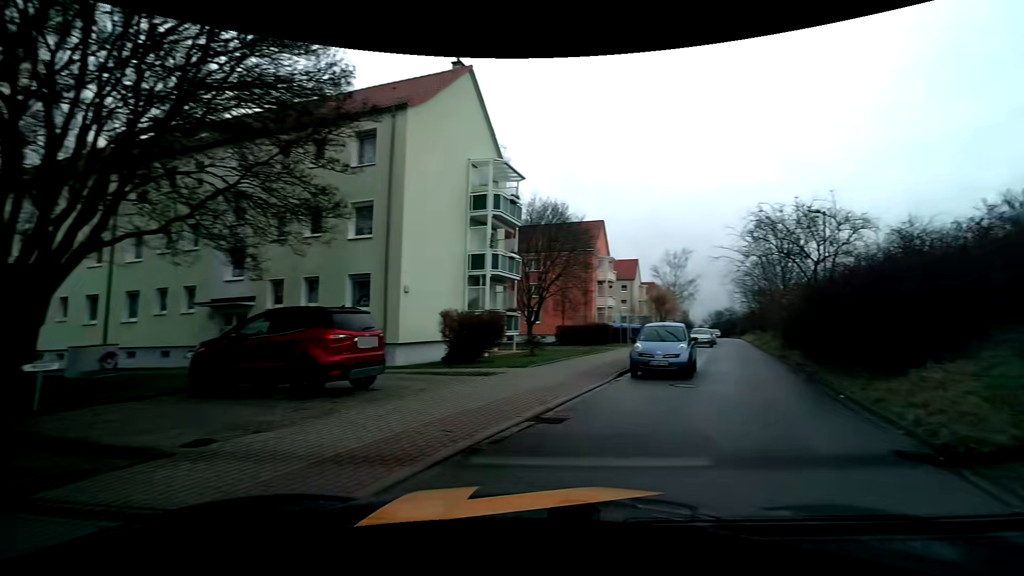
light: Day
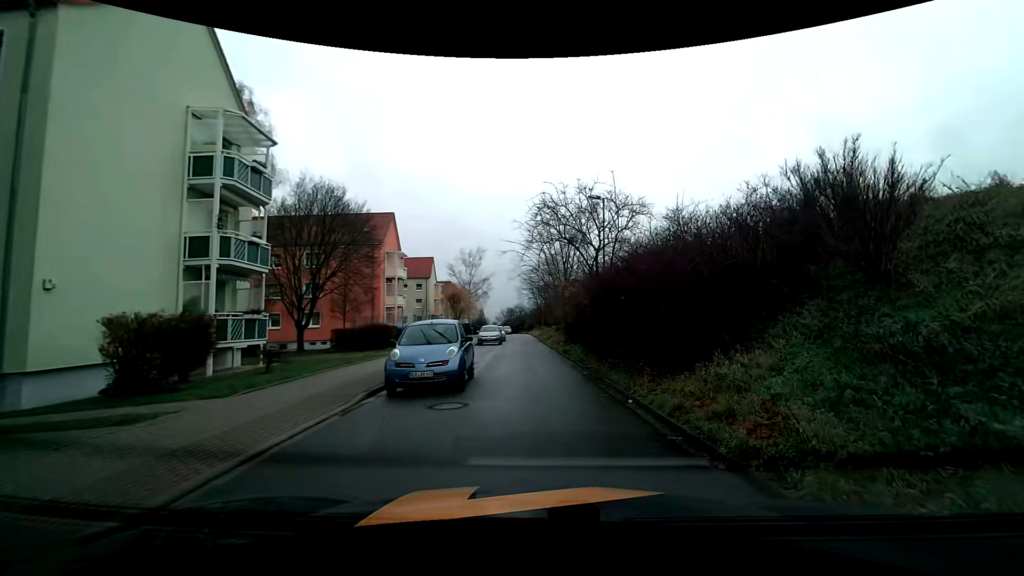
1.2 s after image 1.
(+1.0, +3.9) m; +23°
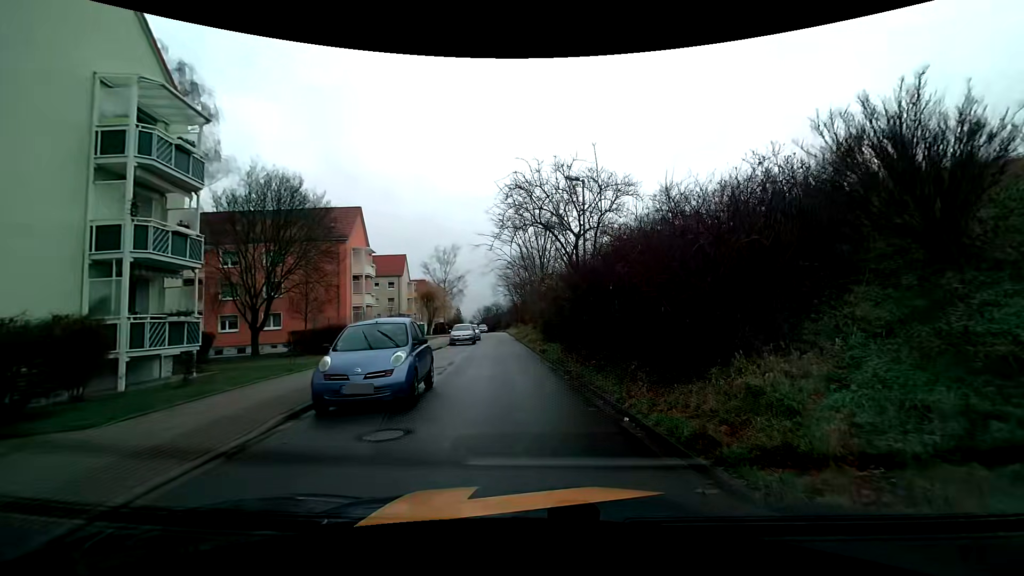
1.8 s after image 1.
(0.0, +2.2) m; +2°
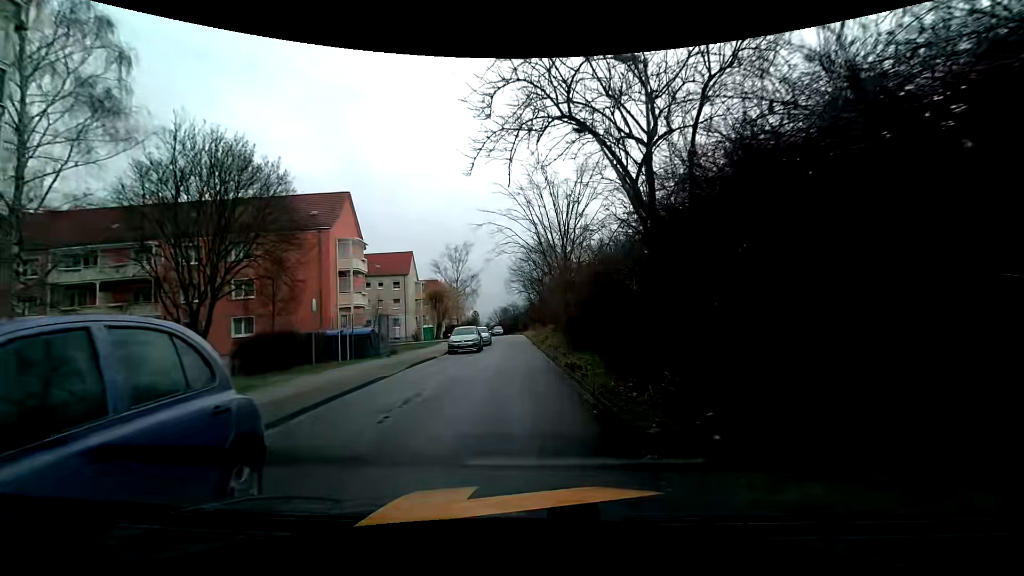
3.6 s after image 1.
(-0.1, +7.8) m; -3°
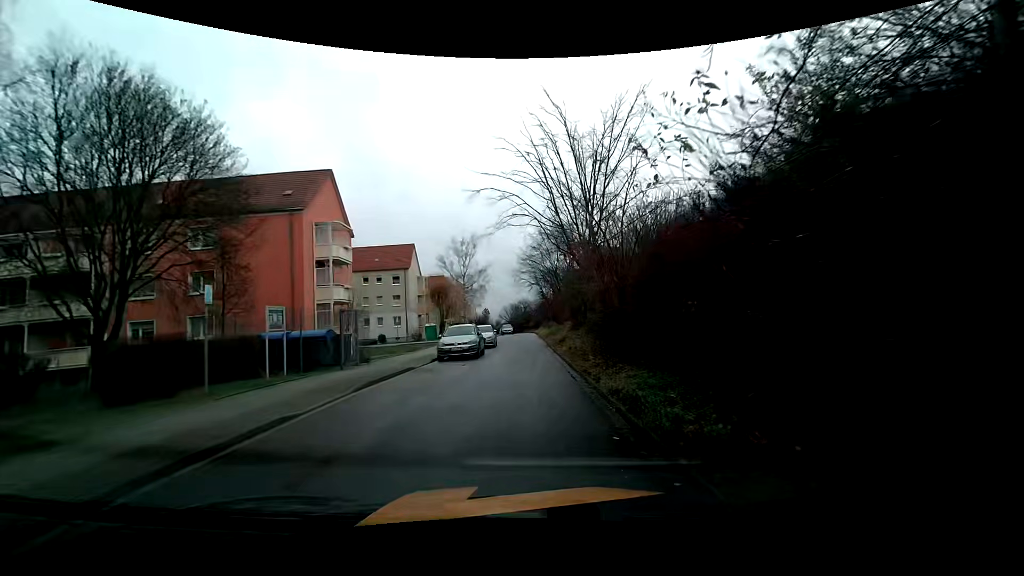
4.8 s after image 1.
(0.0, +6.4) m; 0°
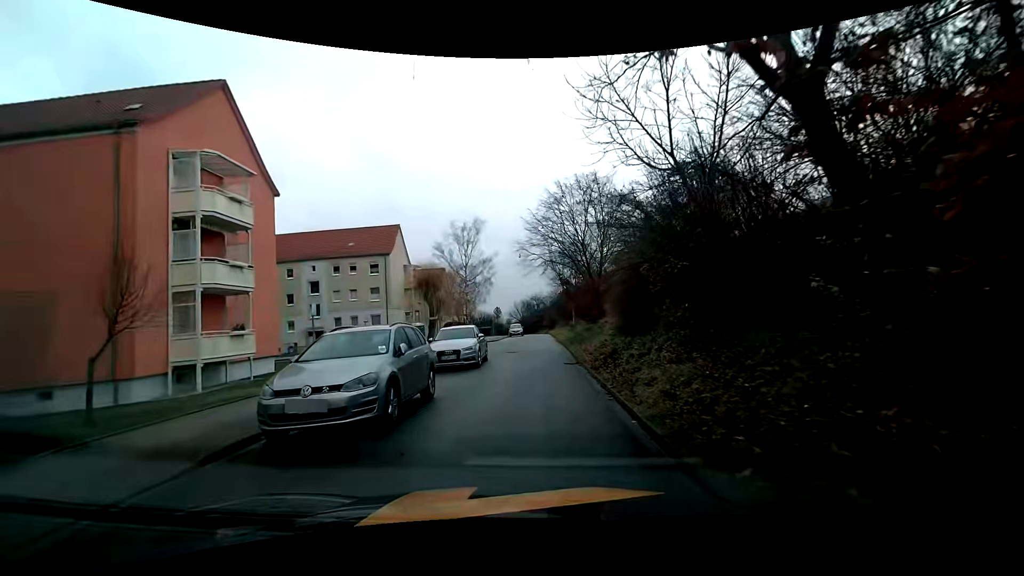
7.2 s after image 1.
(-0.2, +14.4) m; -3°
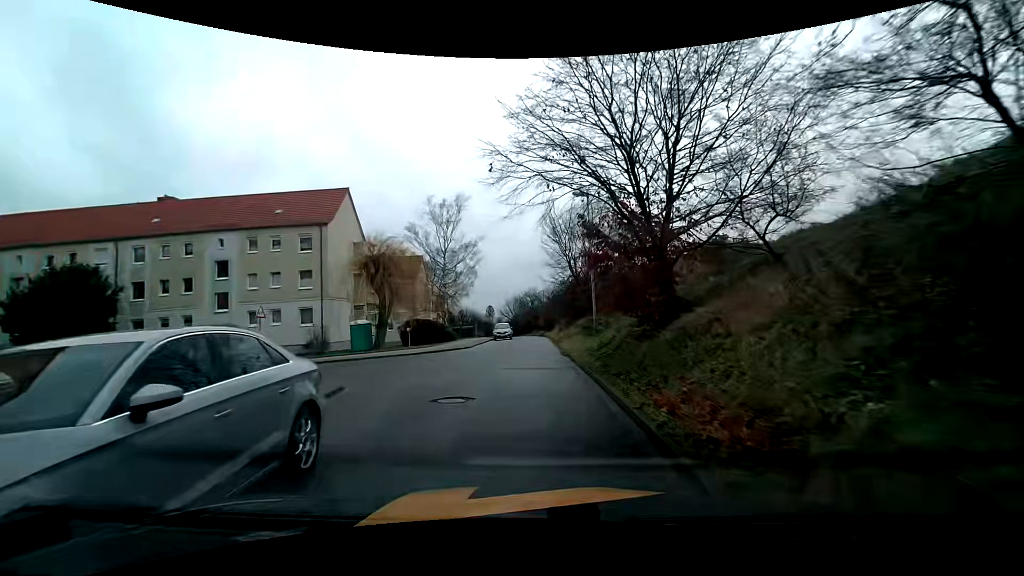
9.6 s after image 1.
(+0.4, +14.7) m; +2°
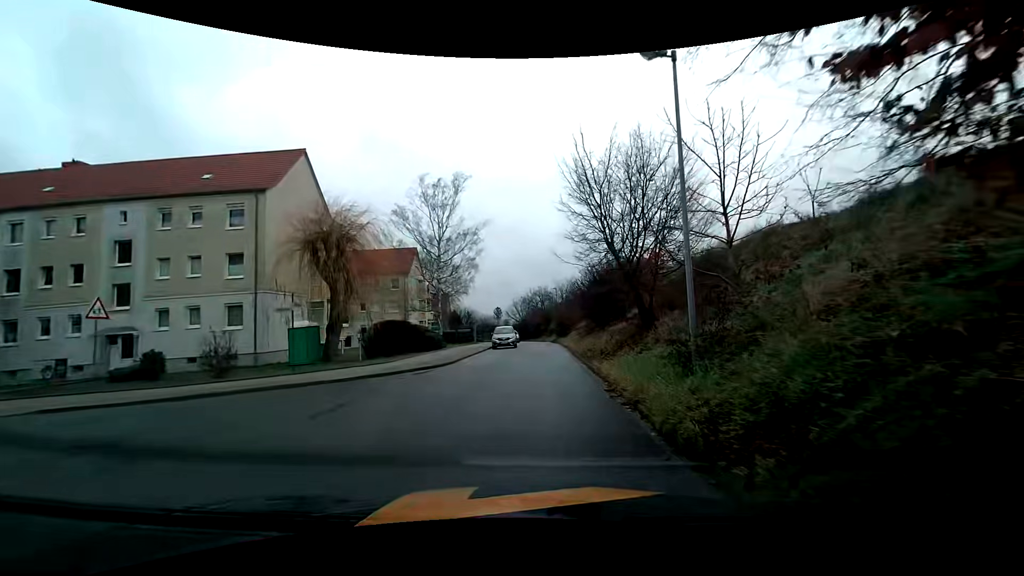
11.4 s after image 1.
(-0.2, +10.5) m; -1°
(0, +10) (0, +20) (+1, +30) (+1, +40) (+1, +50) (0, +60) (0, +70) (-2, +80) (-3, +90) (-5, +100) m
